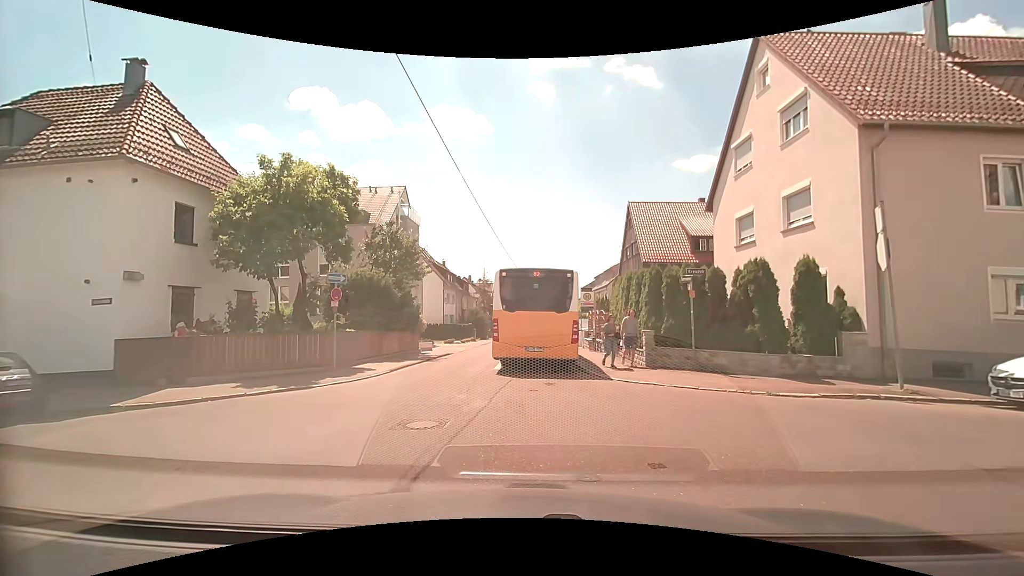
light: Day
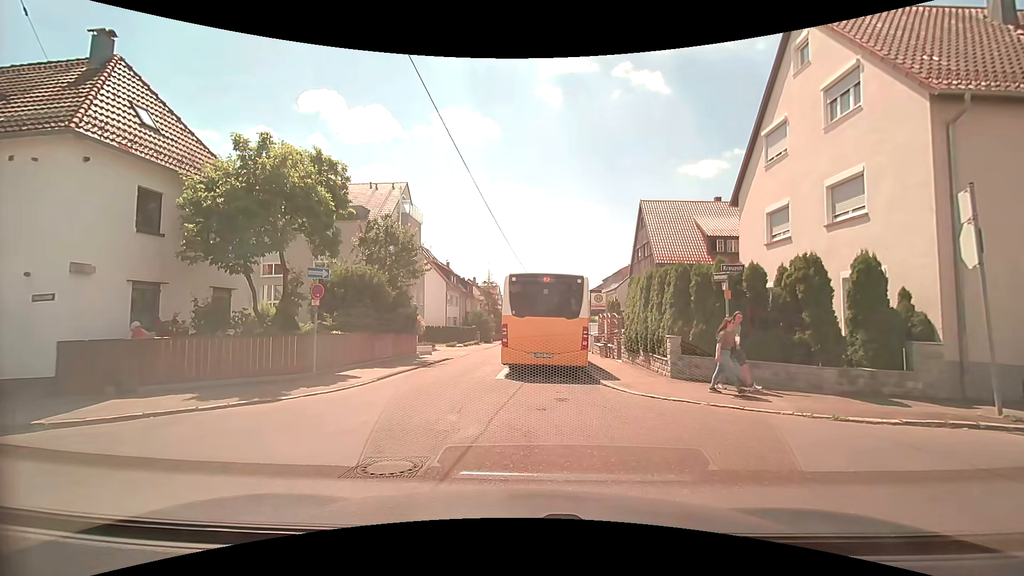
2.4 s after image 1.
(0.0, +2.0) m; 0°
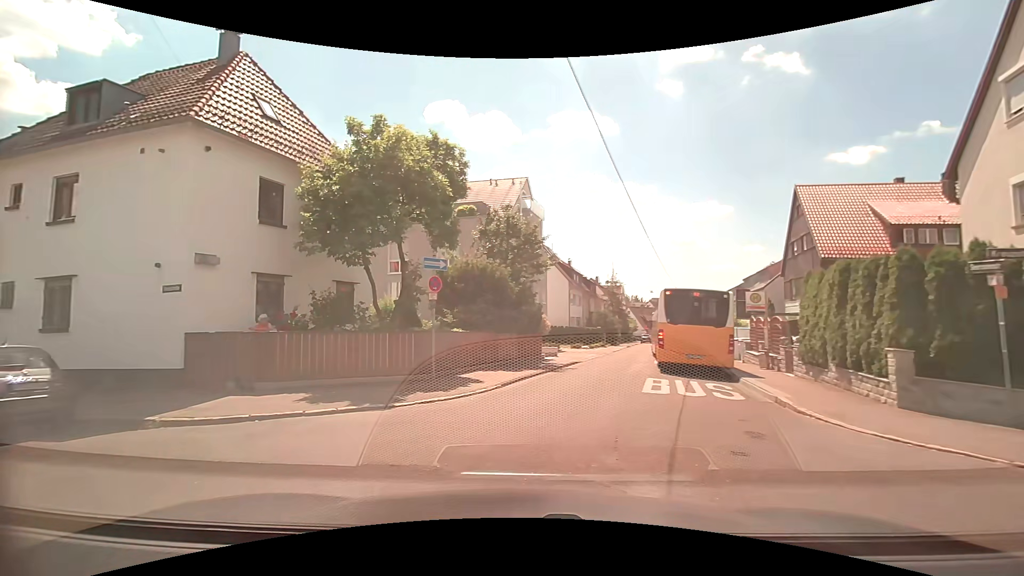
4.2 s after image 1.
(-0.2, +2.5) m; -14°
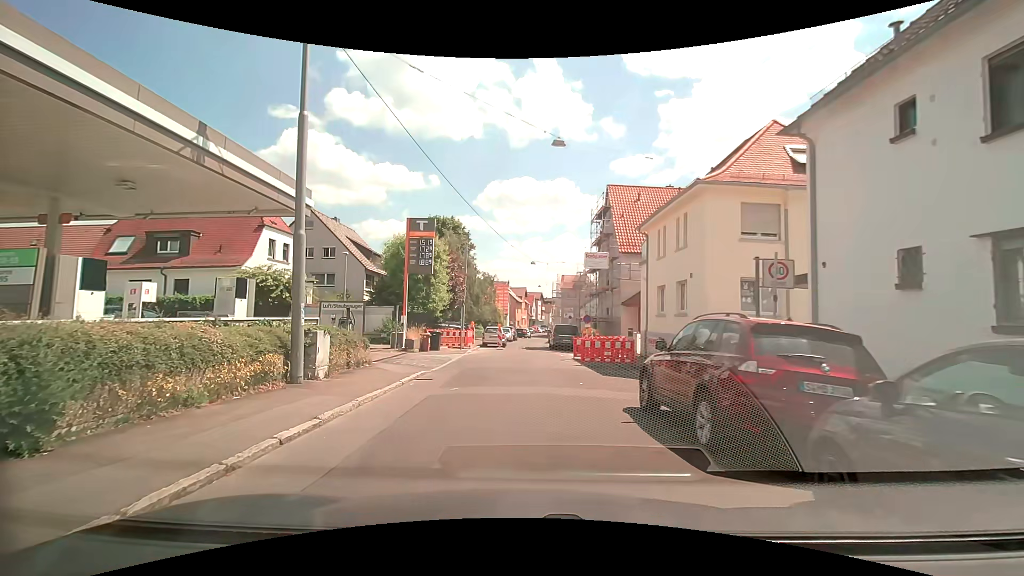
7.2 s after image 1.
(-5.8, +6.2) m; -75°
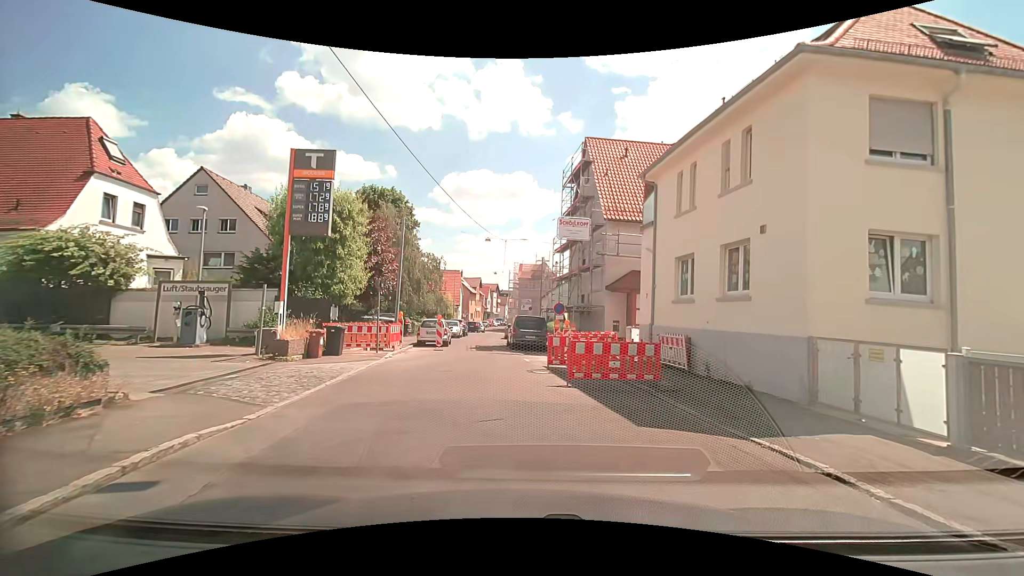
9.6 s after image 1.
(+0.1, +9.0) m; +5°
